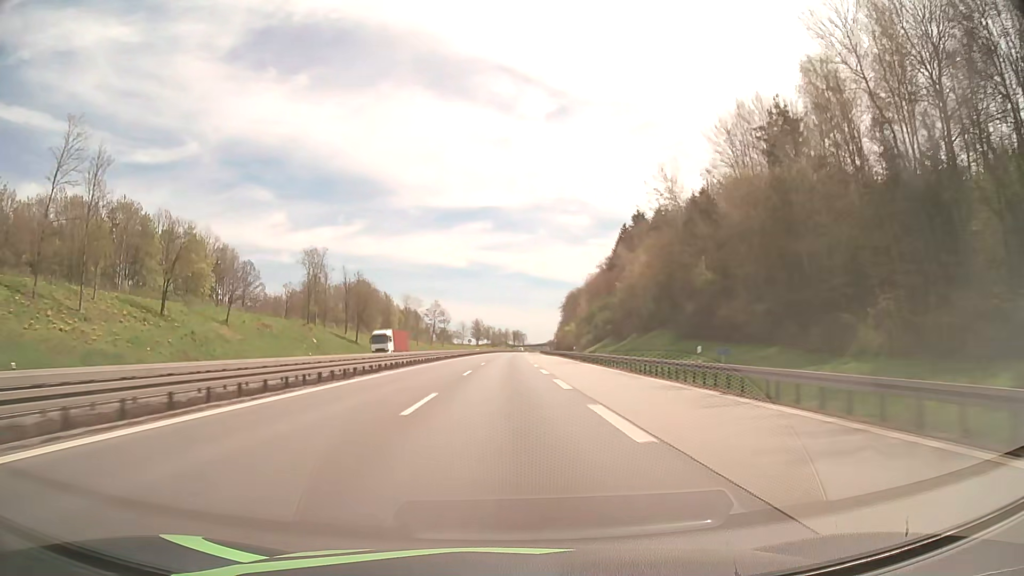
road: motorway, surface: asphalt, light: Day
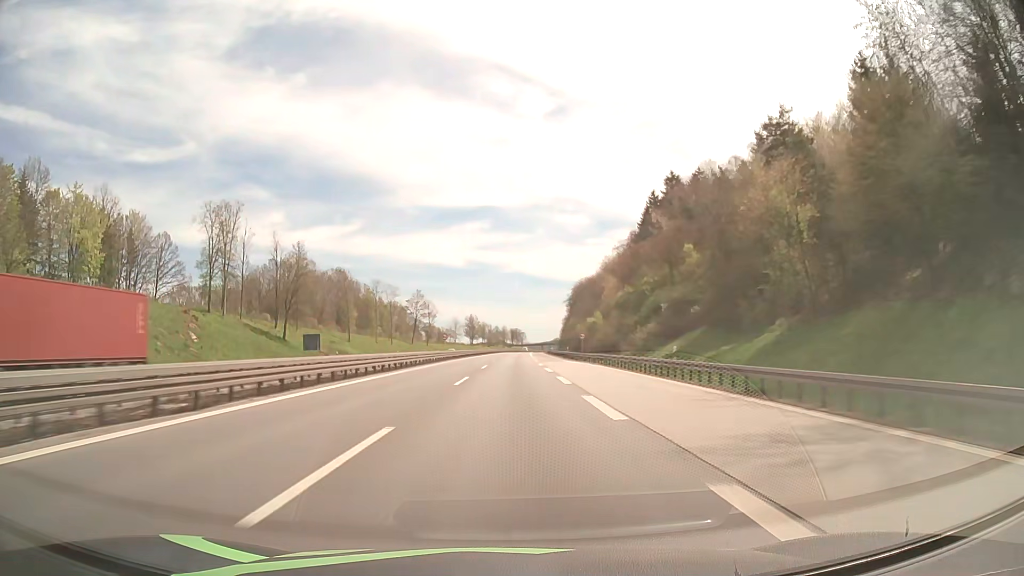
(0.0, +45.1) m; 0°
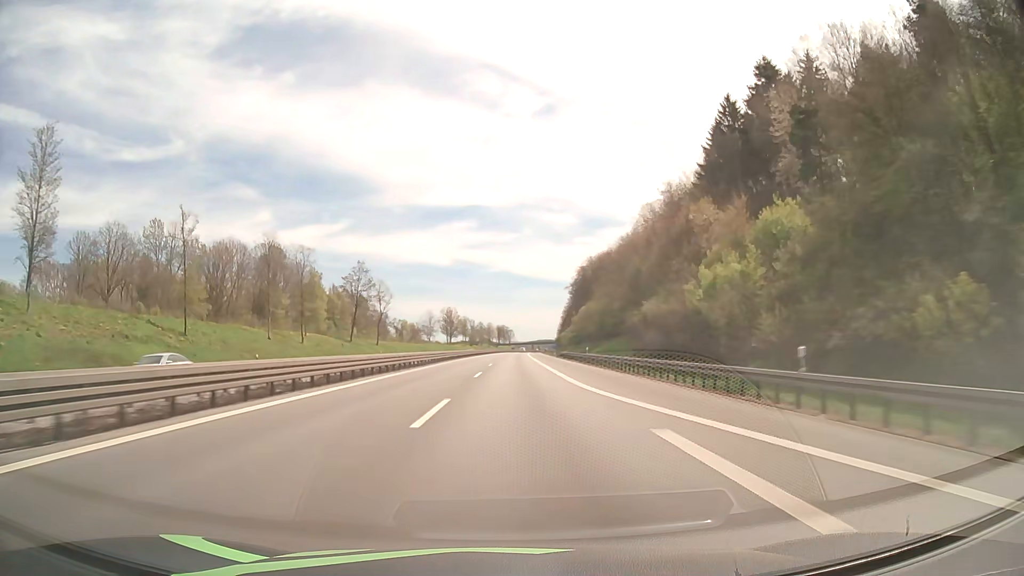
(+0.5, +67.9) m; +1°
(0, +10) (0, +20) (0, +30) (0, +40) (0, +50) (+1, +60) (+1, +70) (+1, +80) (+1, +90) (+1, +100) m
